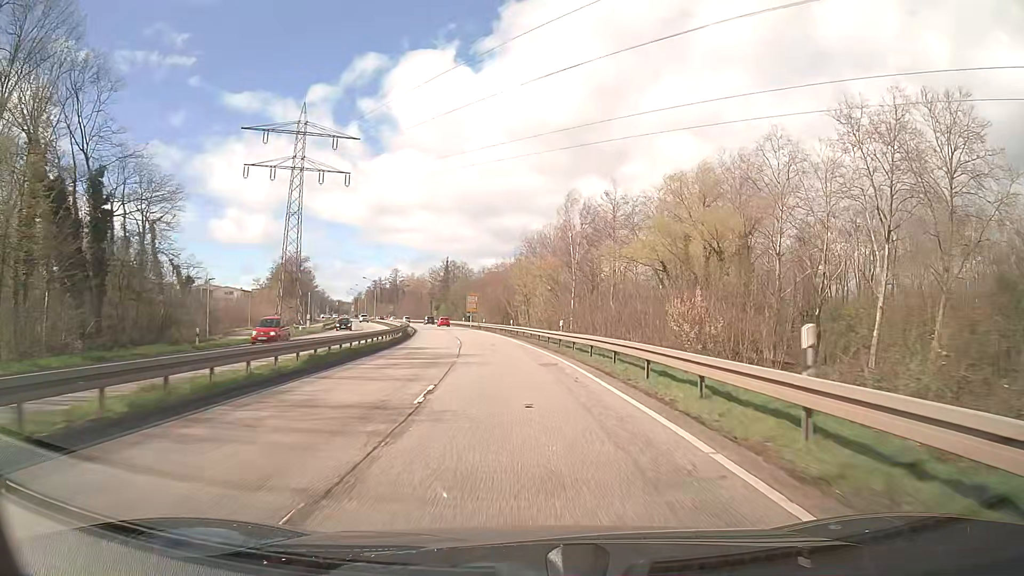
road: primary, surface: asphalt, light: Day
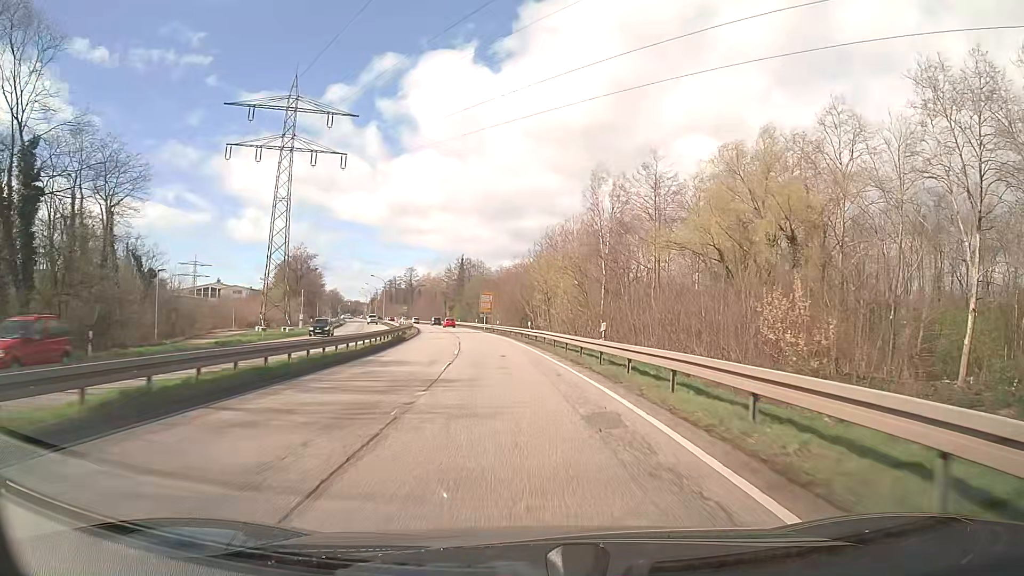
(-0.1, +10.6) m; -1°
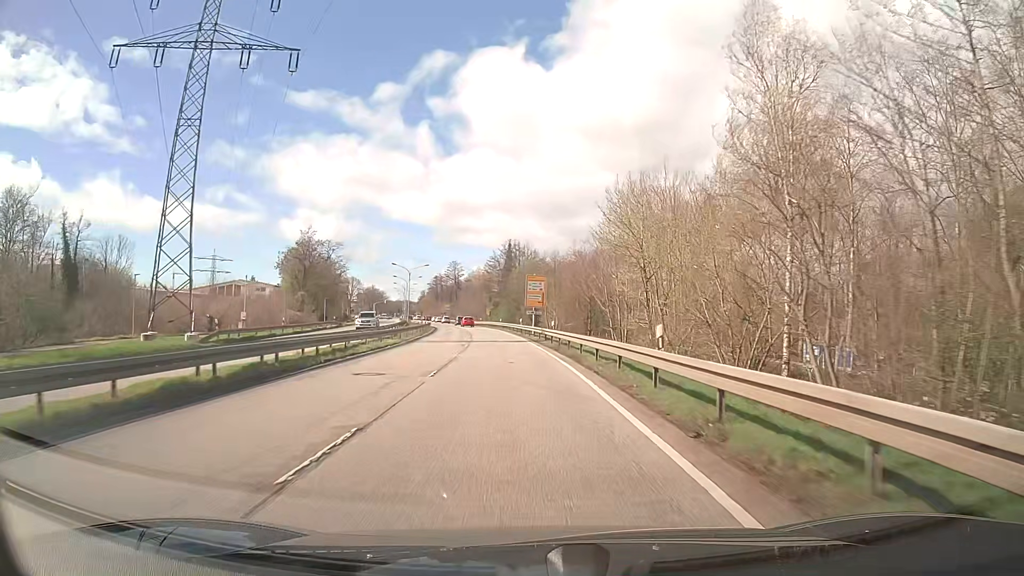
(-1.3, +31.2) m; -5°
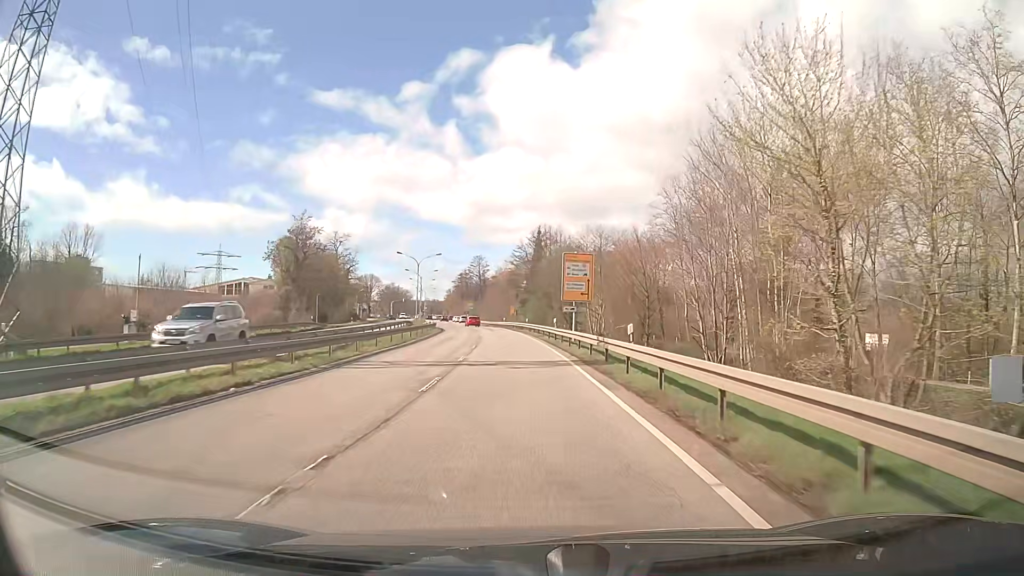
(-0.5, +19.7) m; -3°
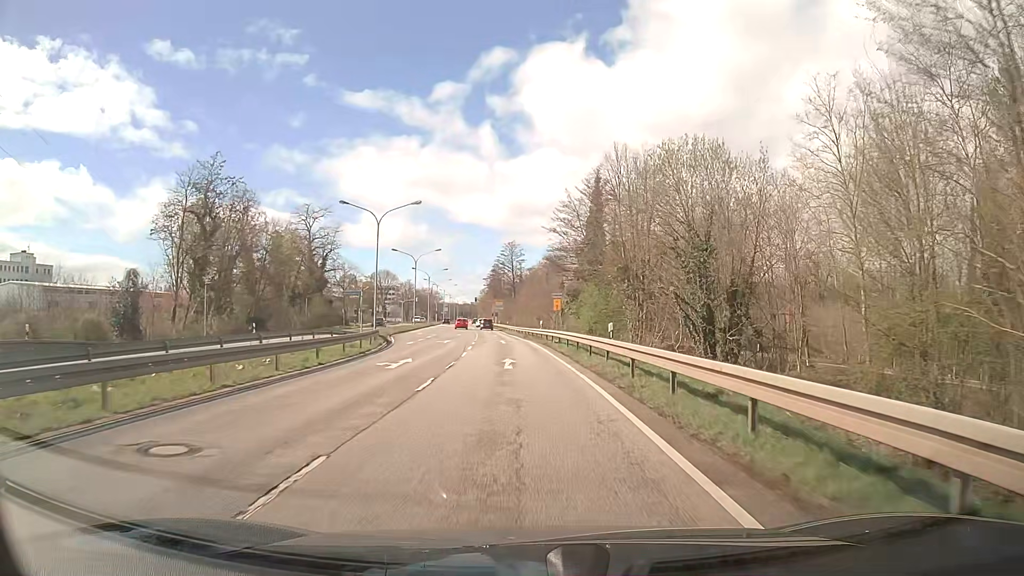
(-1.3, +45.1) m; -3°
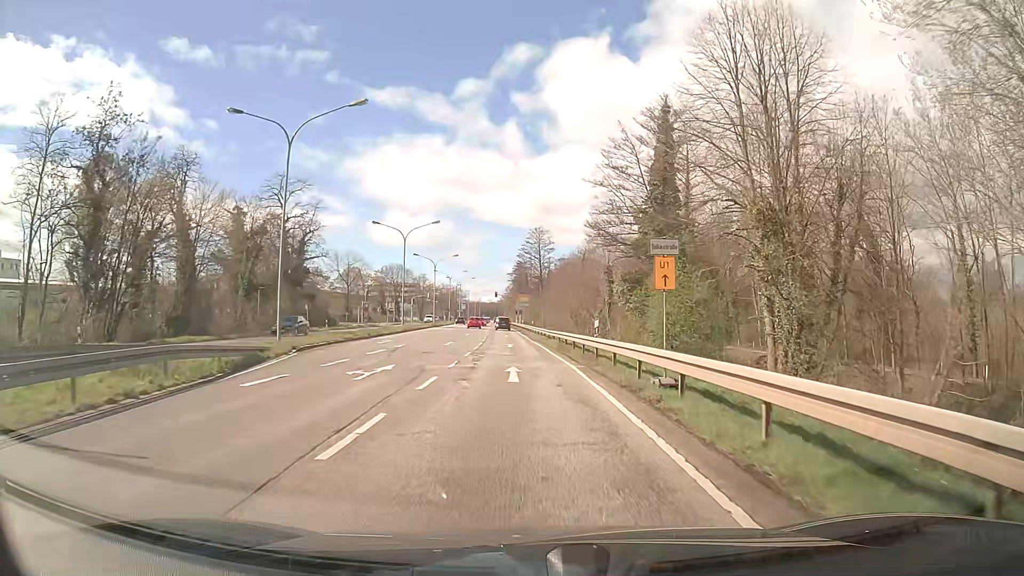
(-0.6, +24.2) m; -3°
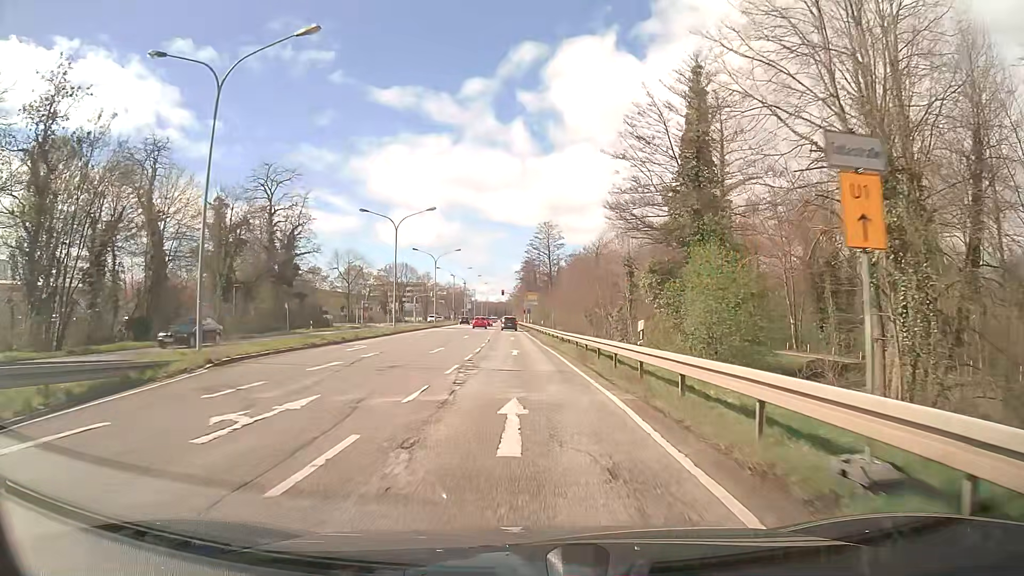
(0.0, +7.6) m; 0°
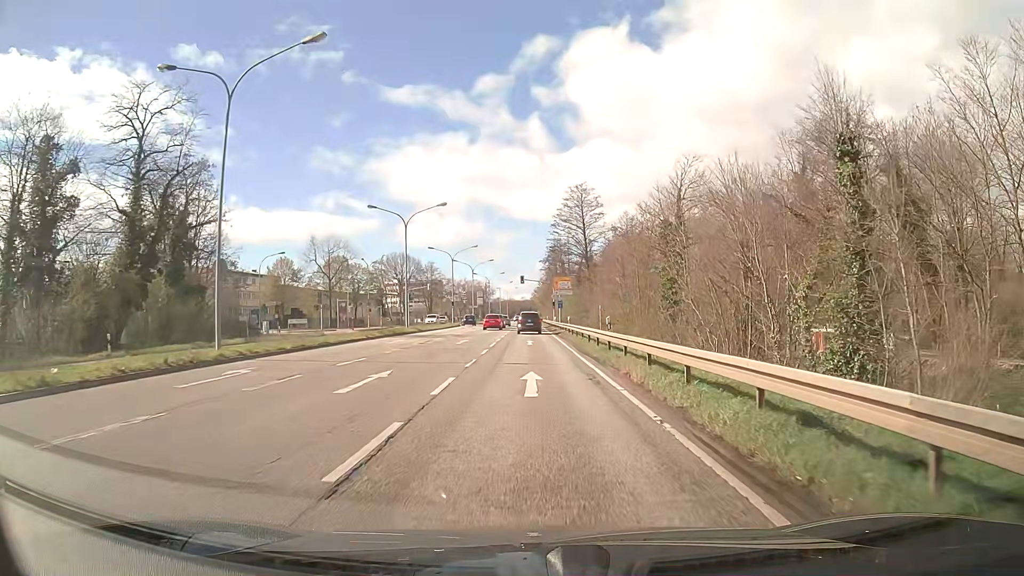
(-0.8, +35.1) m; -2°
(0, +10) (0, +20) (0, +30) (0, +40) (0, +50) (0, +60) (0, +70) (0, +80) (0, +90) (0, +100) m
